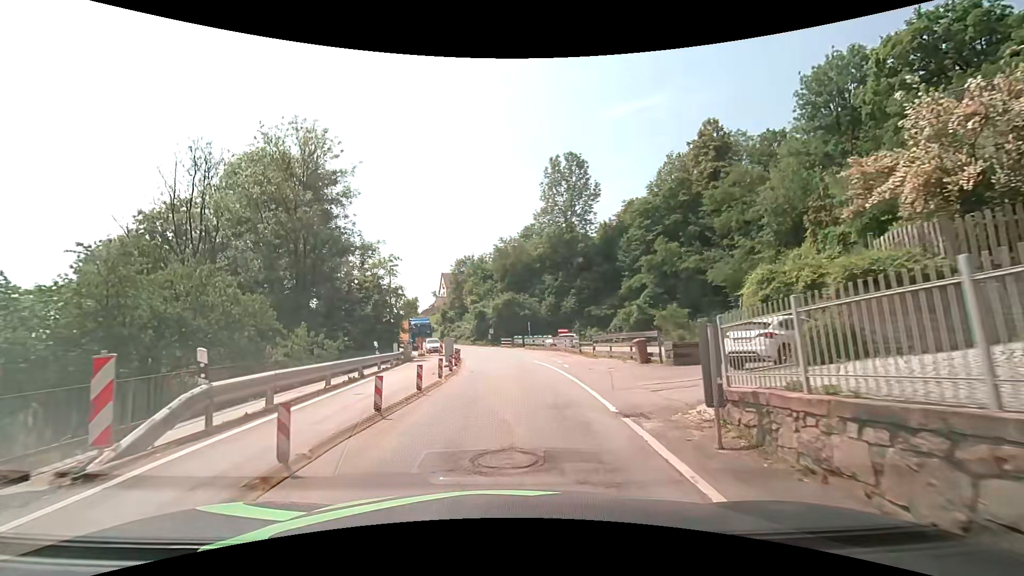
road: secondary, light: Day
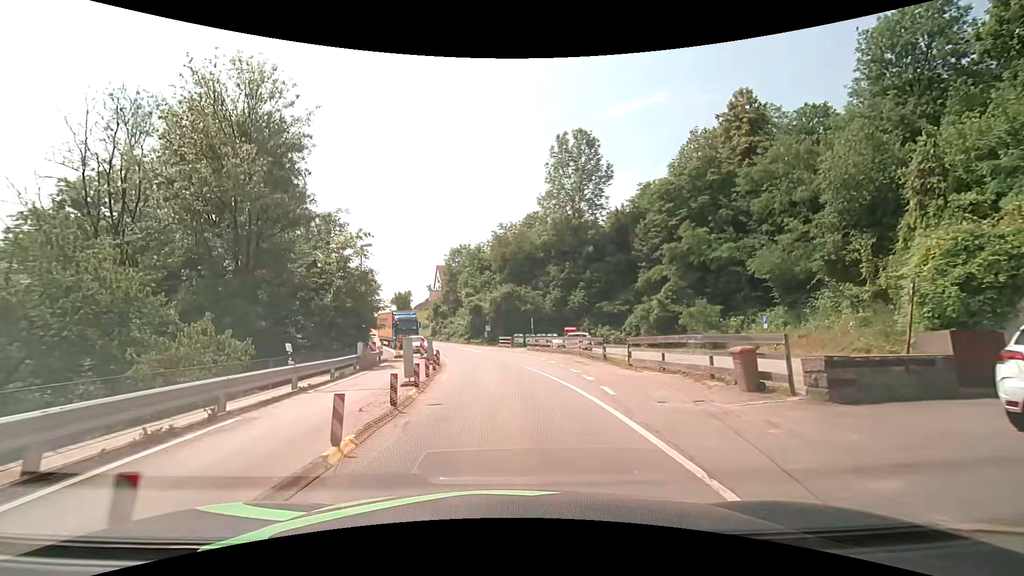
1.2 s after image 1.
(+0.2, +8.6) m; 0°
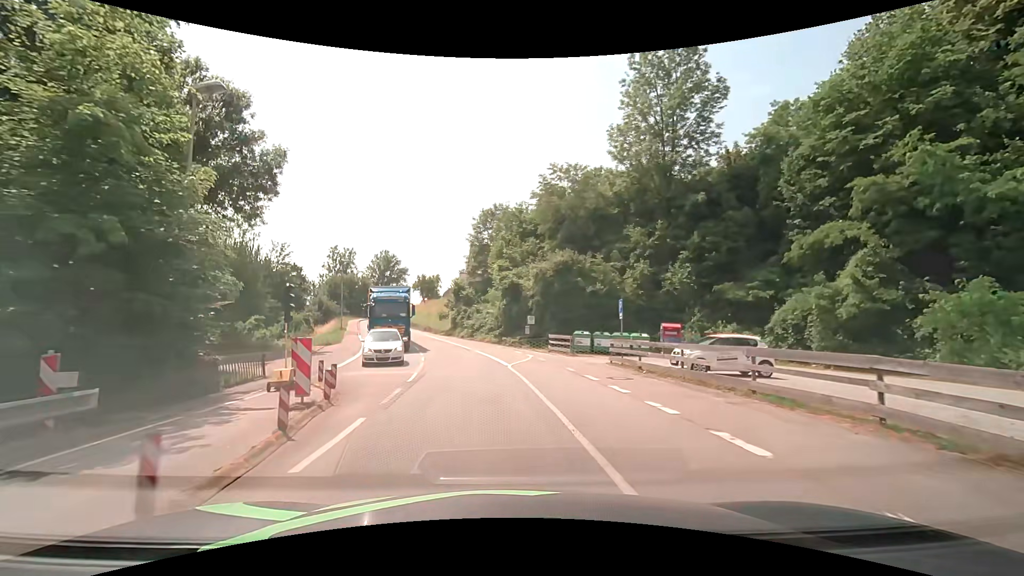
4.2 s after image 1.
(-0.5, +23.2) m; -4°
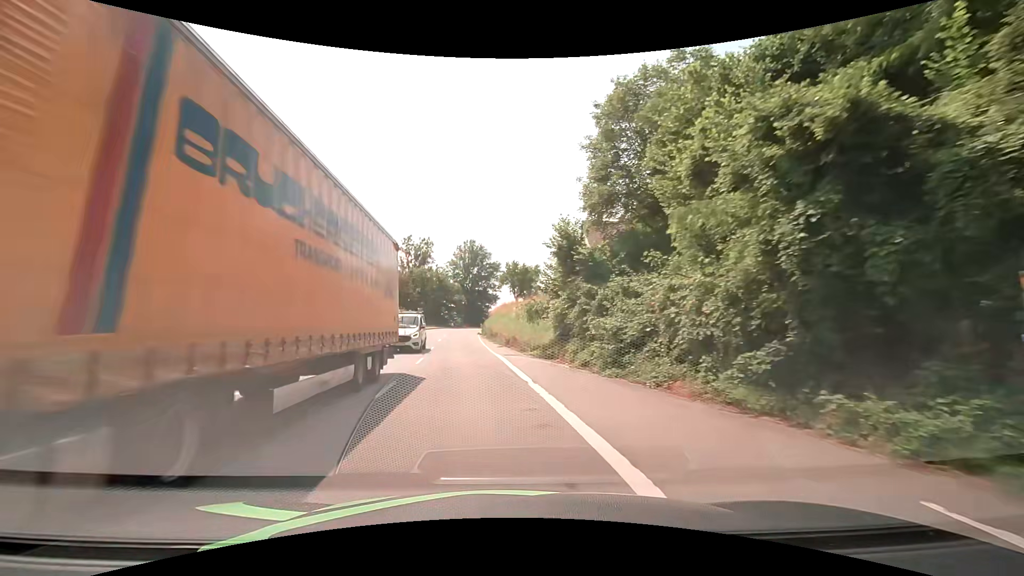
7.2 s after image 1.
(-3.0, +31.9) m; -12°
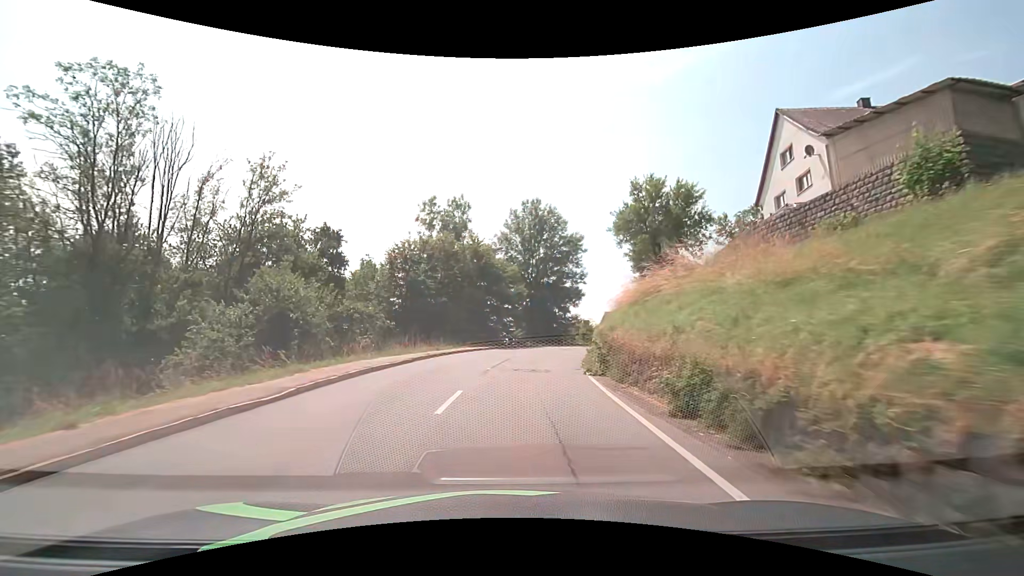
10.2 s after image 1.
(-3.8, +38.1) m; -7°
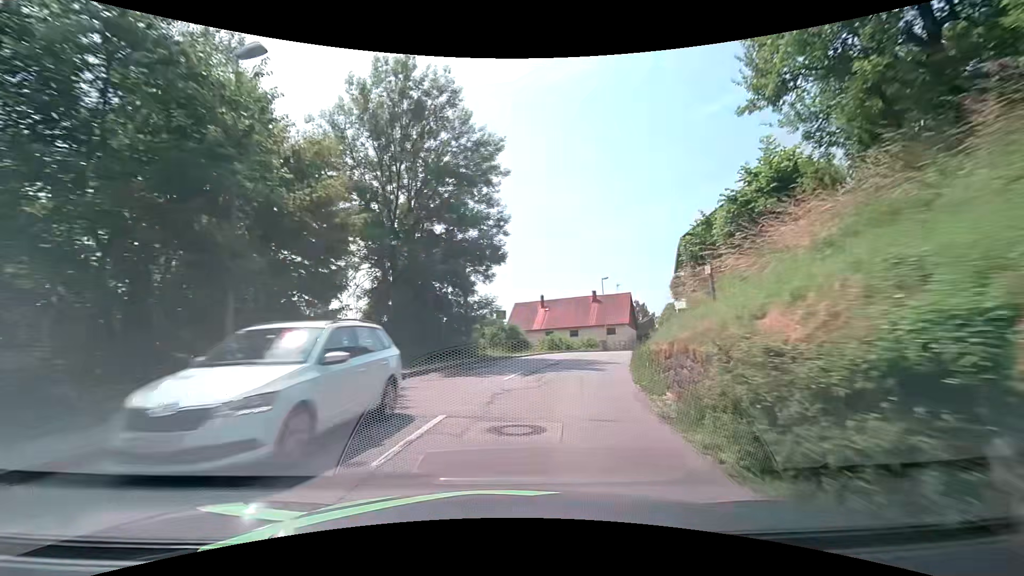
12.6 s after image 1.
(+2.2, +29.5) m; +12°
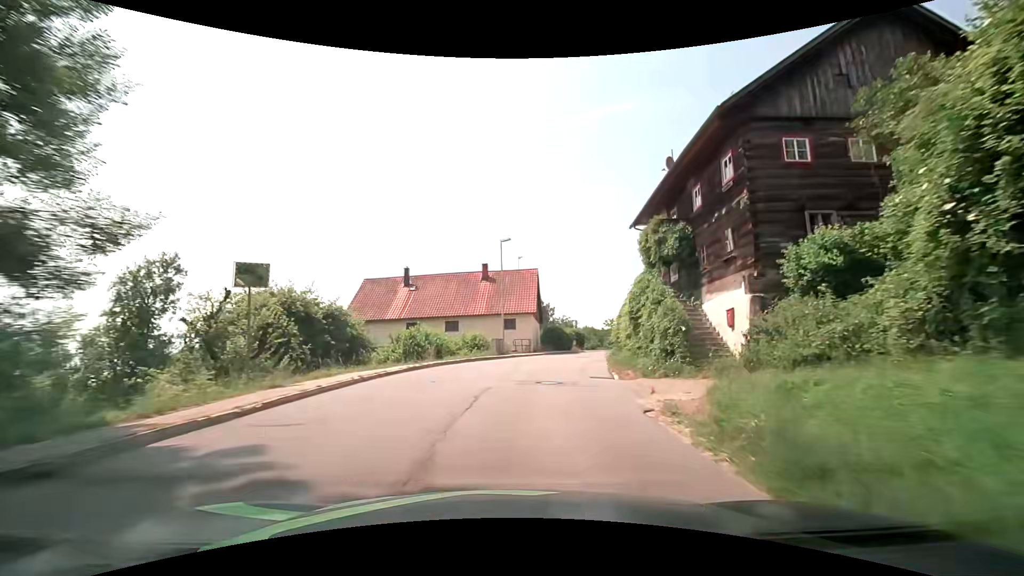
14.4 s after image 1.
(+2.8, +22.1) m; +14°
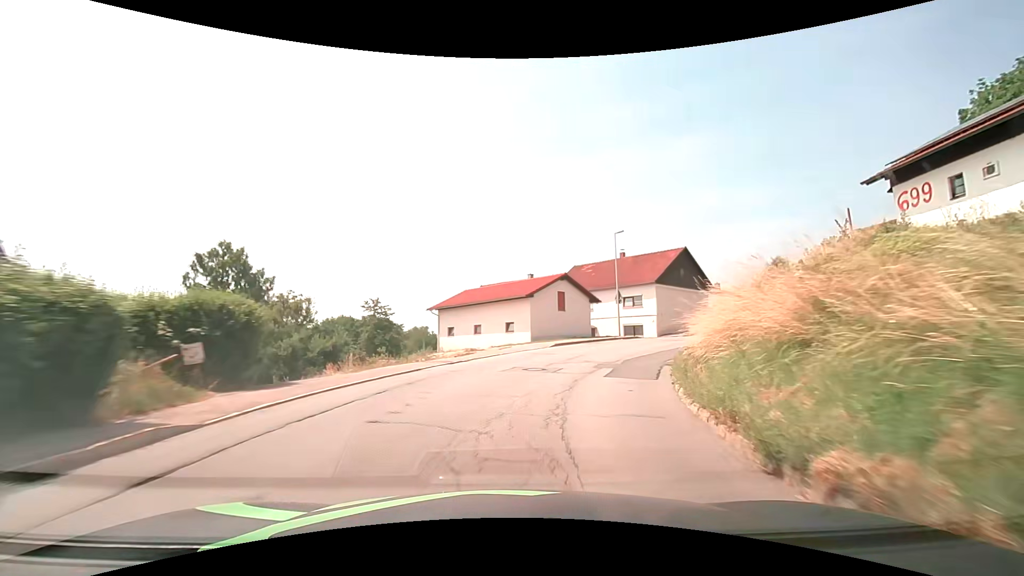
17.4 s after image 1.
(+6.8, +37.3) m; +26°
(+1, +10) (+4, +20) (+9, +28) (+15, +36) (+22, +43) (+30, +49) (+38, +55) (+46, +61) (+53, +68) (+61, +75) m
